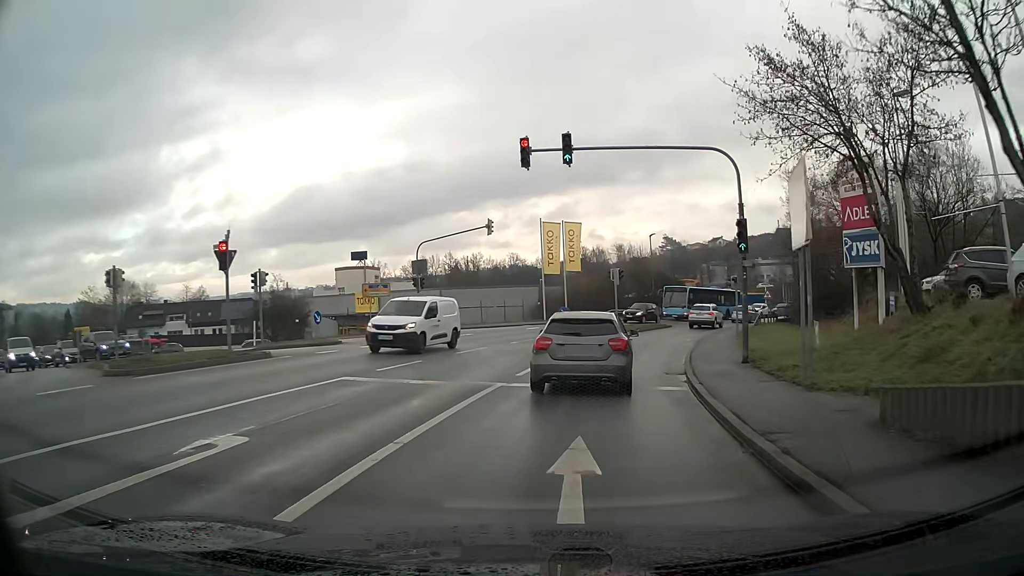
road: tertiary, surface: asphalt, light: Day
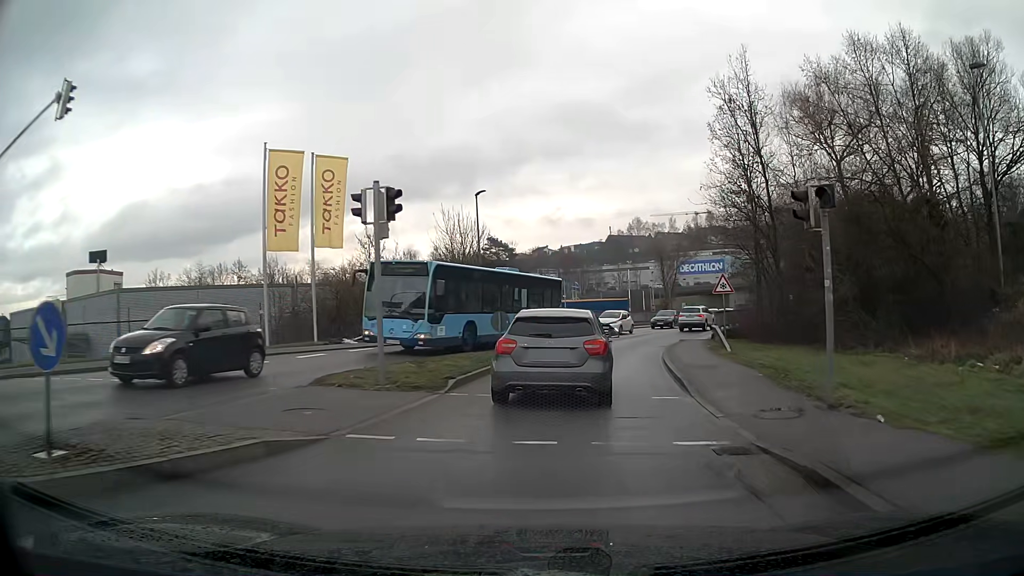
(+3.9, +26.5) m; +16°
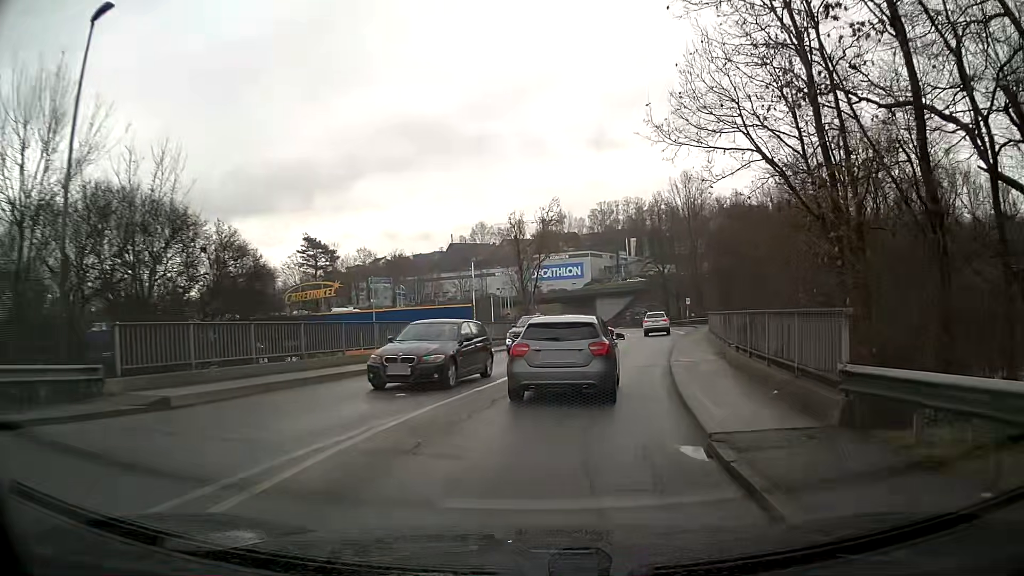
(+2.9, +24.7) m; +13°
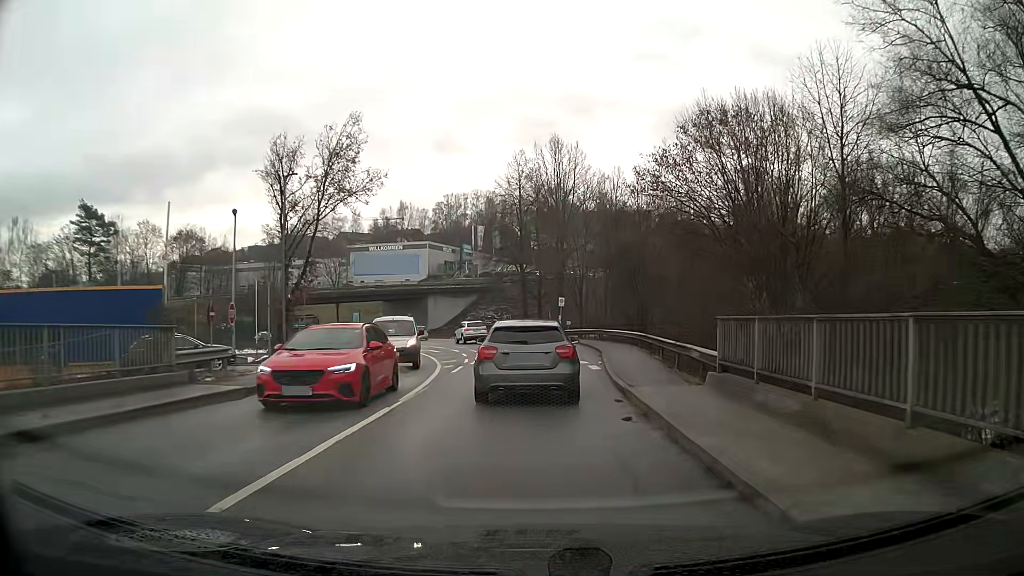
(+3.5, +27.9) m; +12°
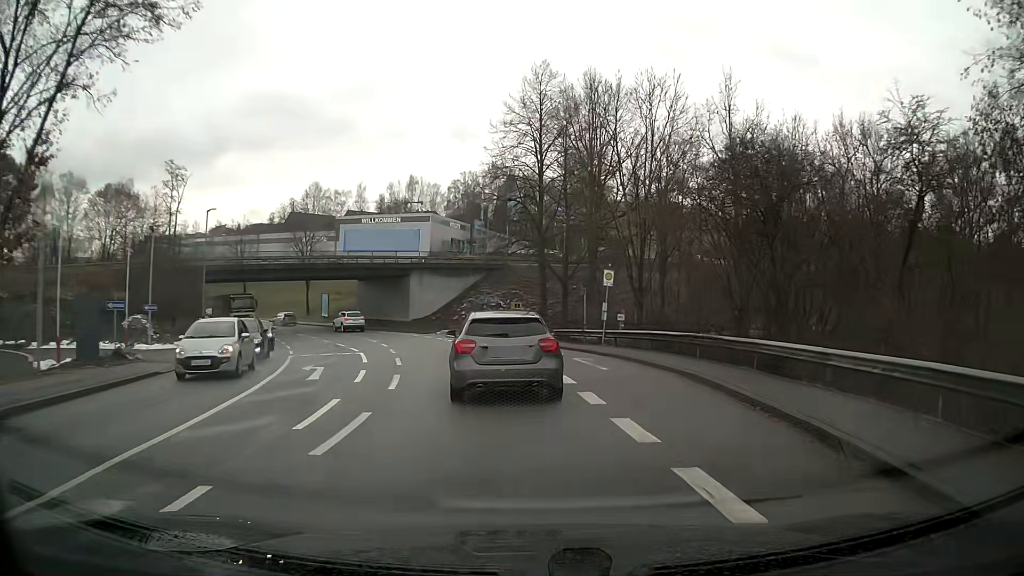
(-0.2, +23.6) m; -3°
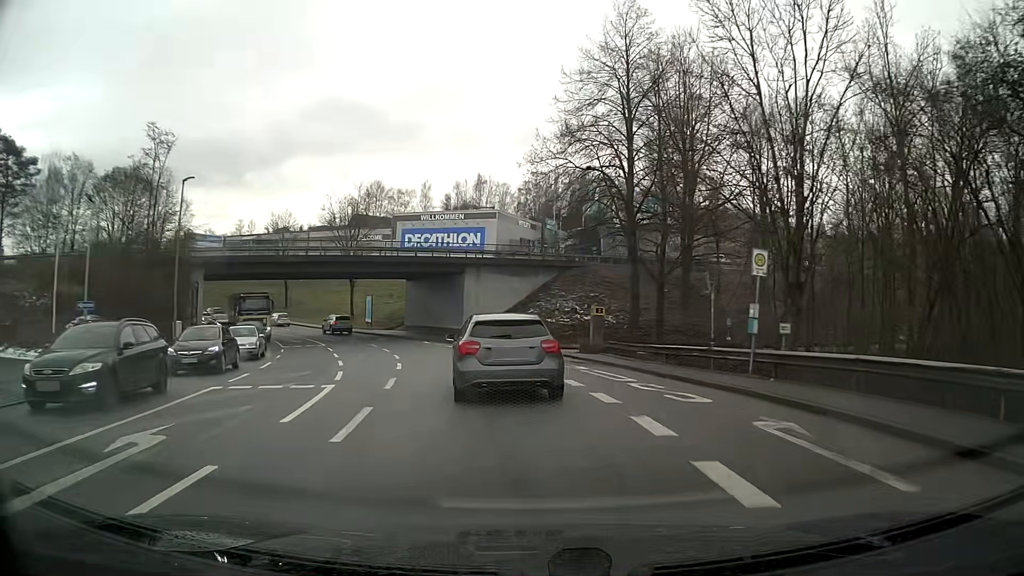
(-0.7, +11.5) m; -7°
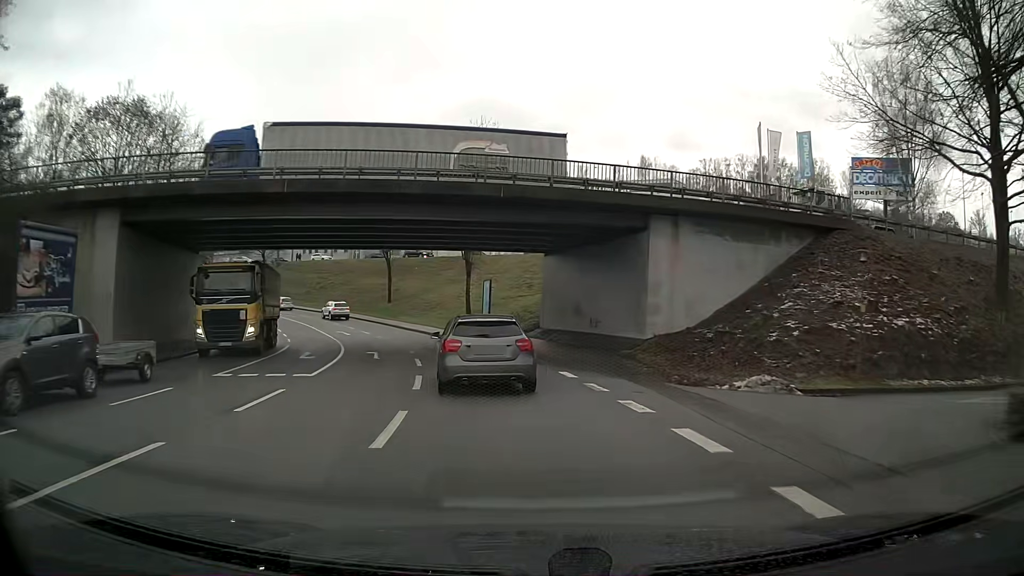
(-3.0, +24.8) m; -13°
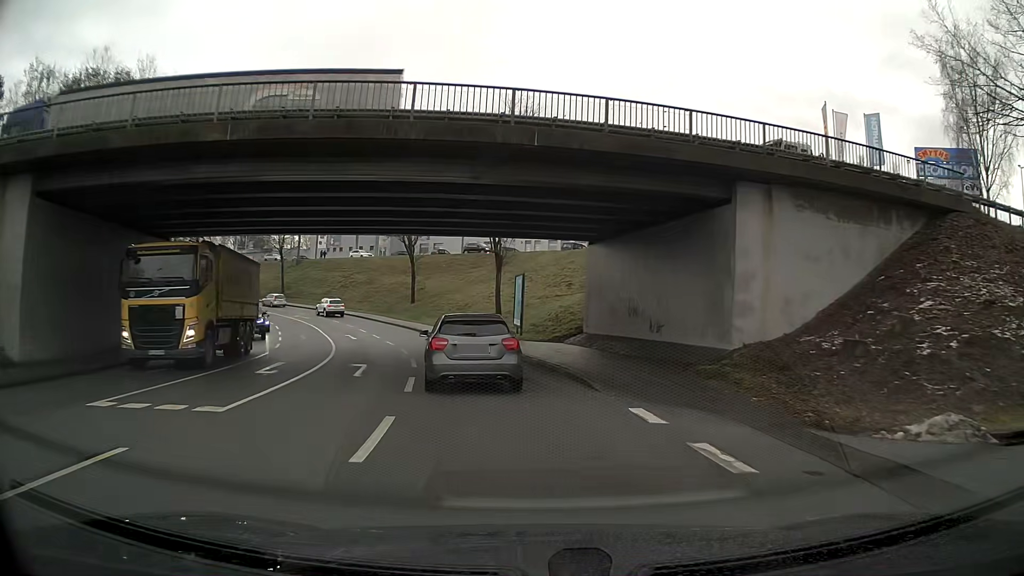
(-0.2, +6.9) m; -3°
